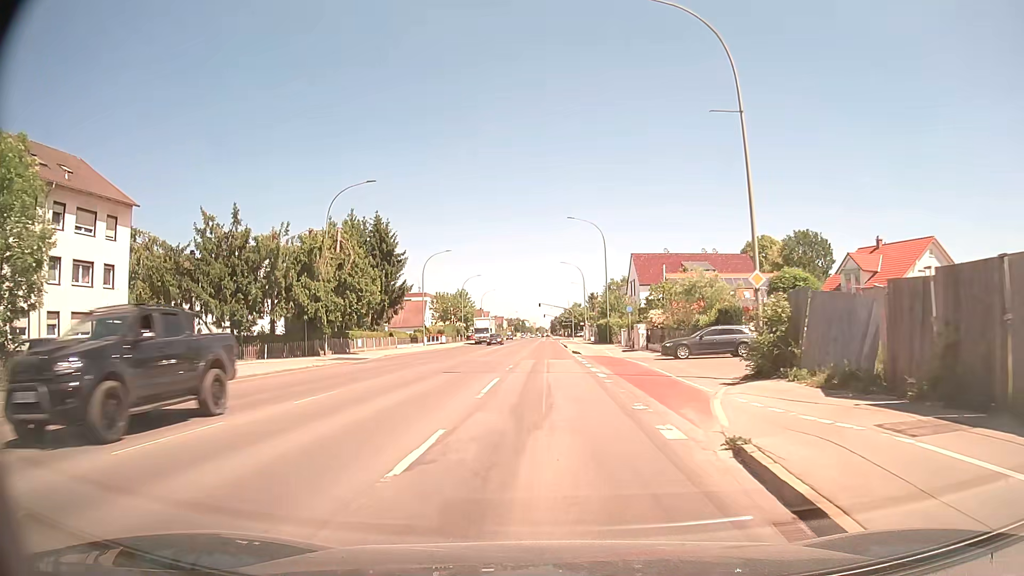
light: Day
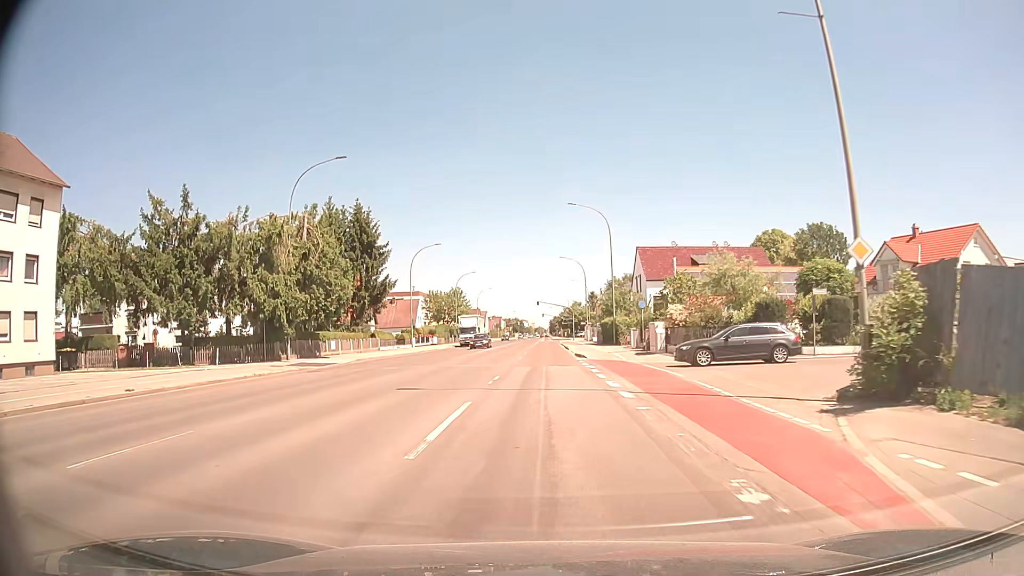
(+0.1, +6.9) m; 0°
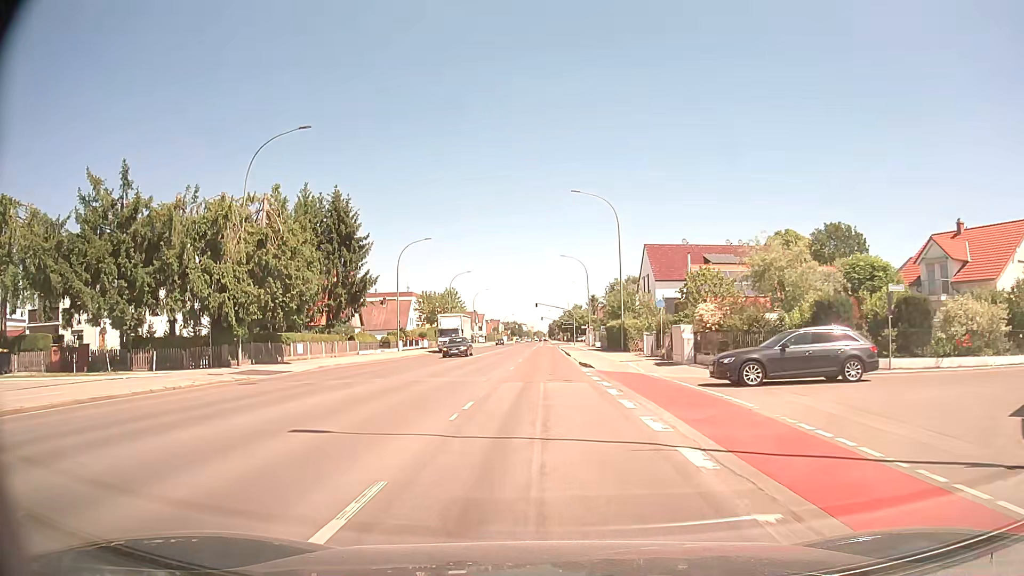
(0.0, +6.8) m; 0°
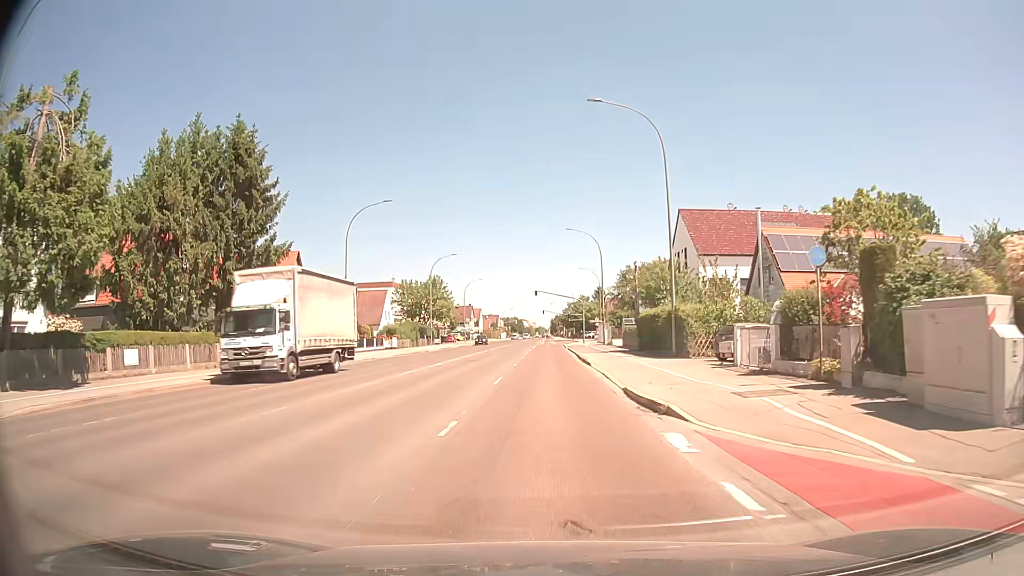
(-0.1, +19.6) m; 0°
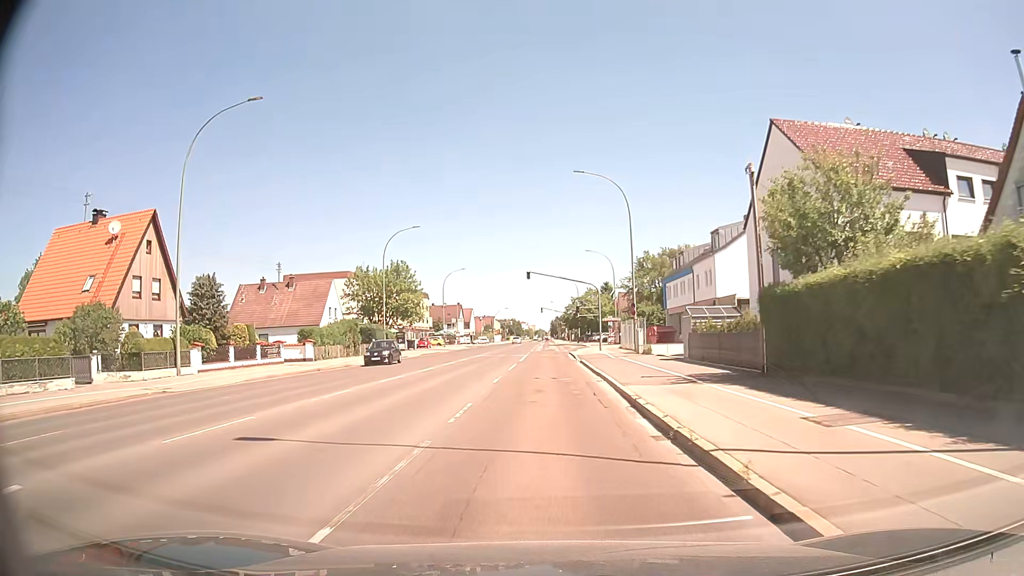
(+0.1, +25.7) m; 0°
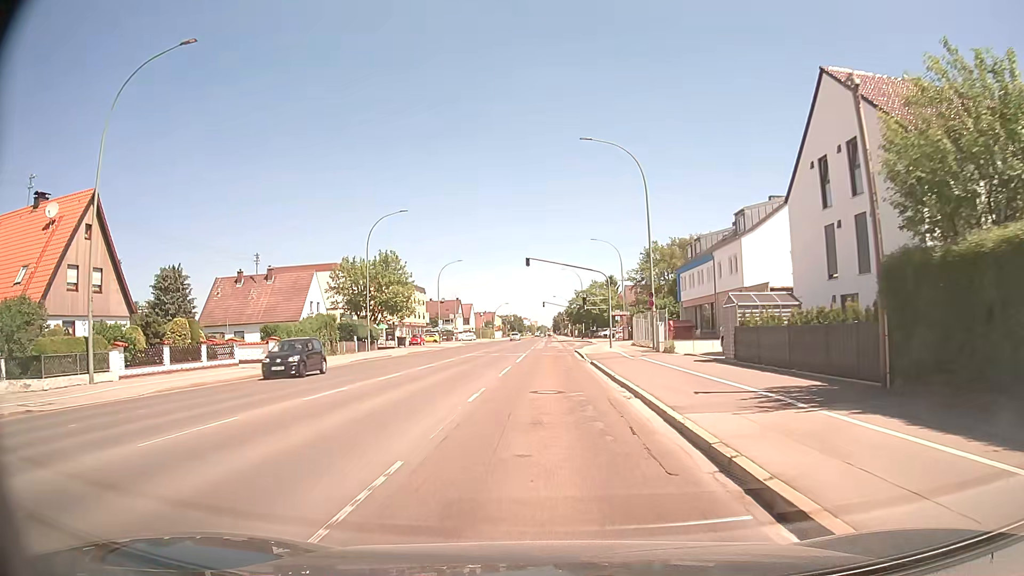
(0.0, +6.7) m; 0°
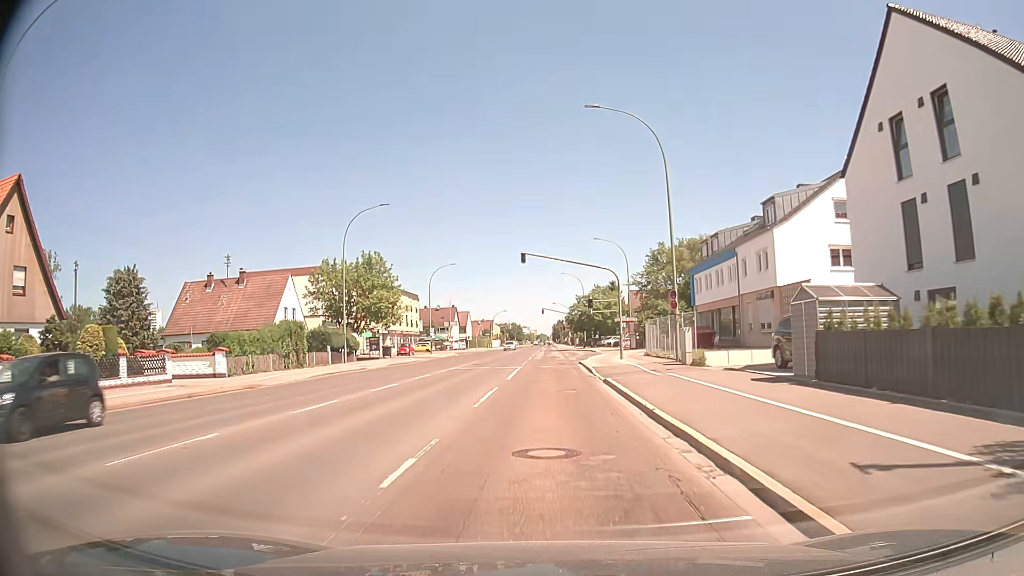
(0.0, +6.8) m; 0°
